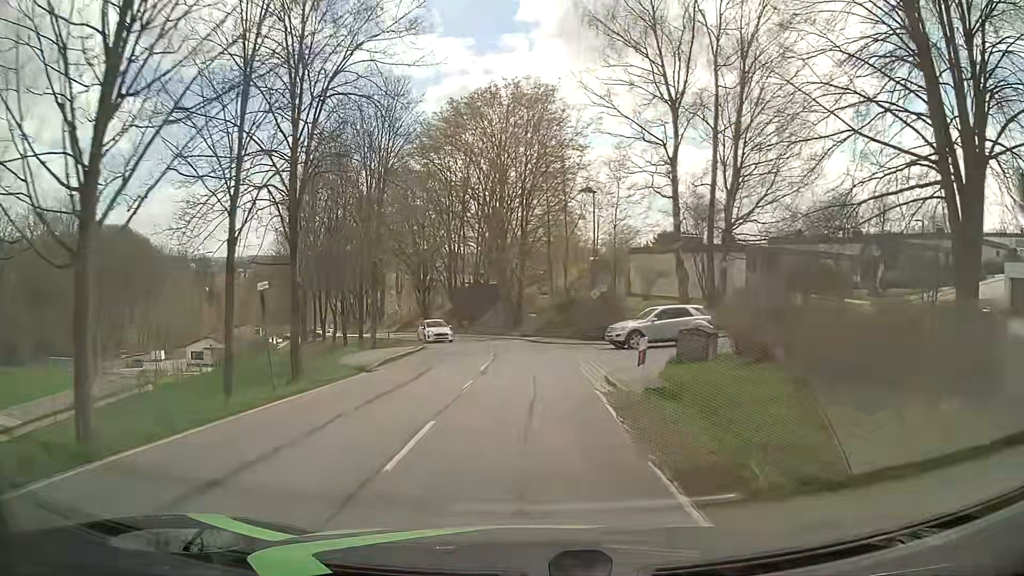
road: tertiary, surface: asphalt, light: Day
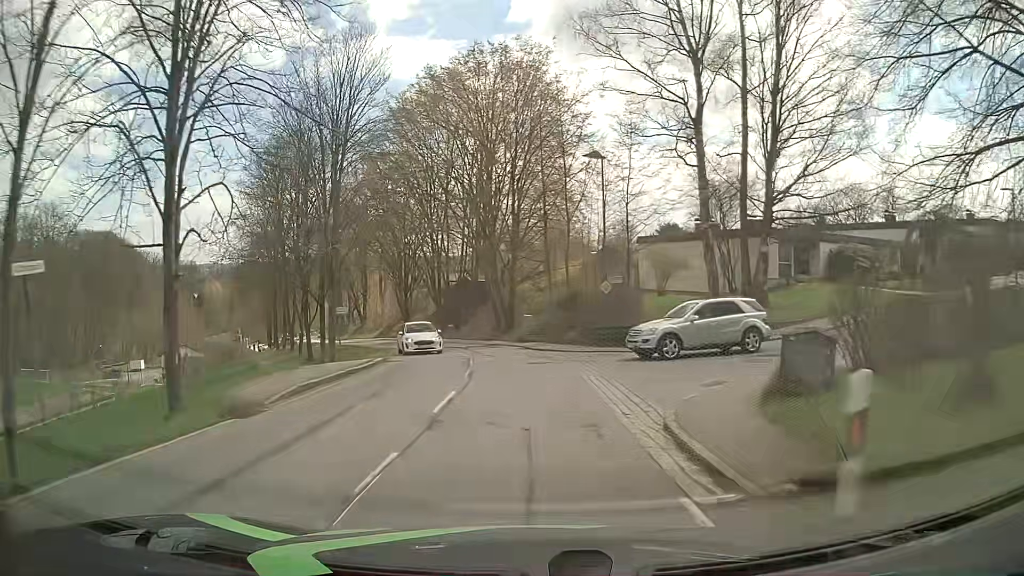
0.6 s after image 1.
(+0.1, +7.7) m; 0°
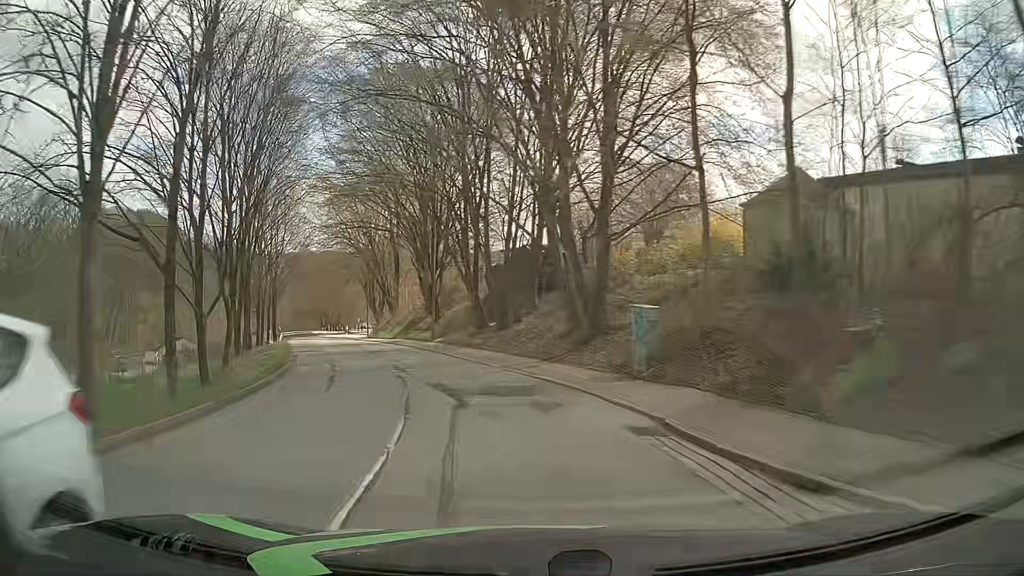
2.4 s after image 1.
(-0.7, +23.1) m; -6°
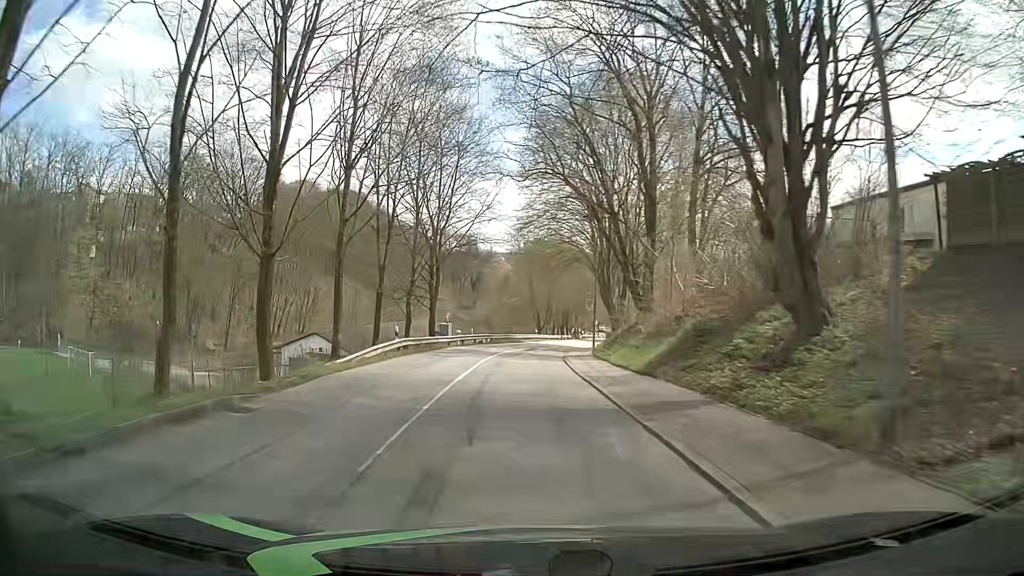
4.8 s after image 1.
(-6.2, +29.7) m; -19°
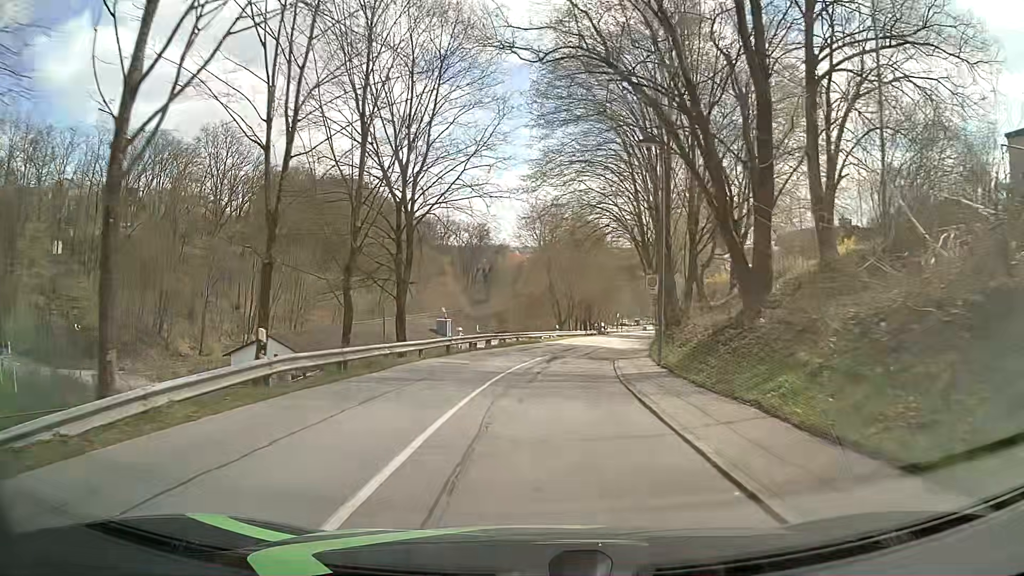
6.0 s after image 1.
(-0.8, +15.3) m; -3°
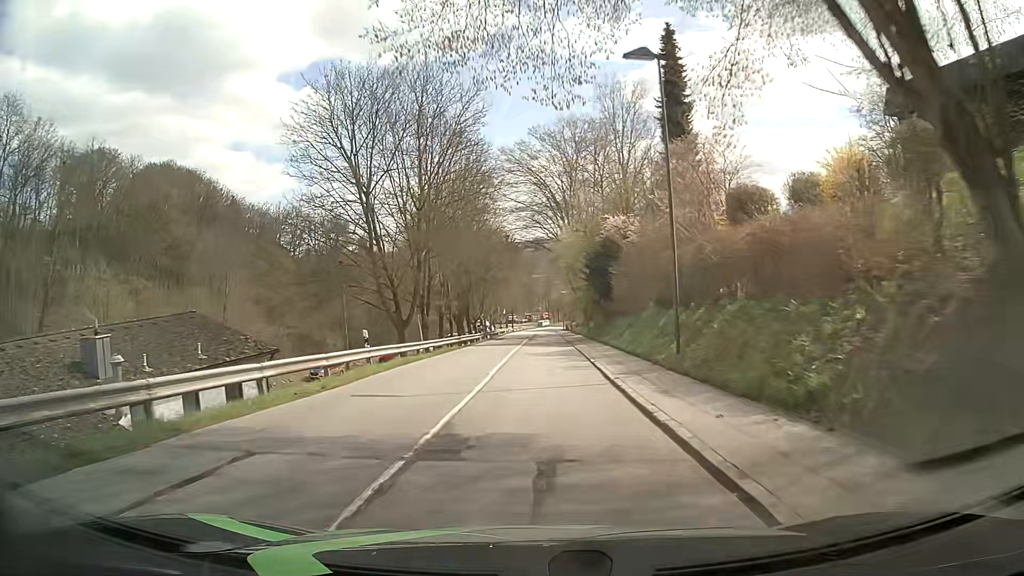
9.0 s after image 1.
(+3.0, +38.2) m; +9°
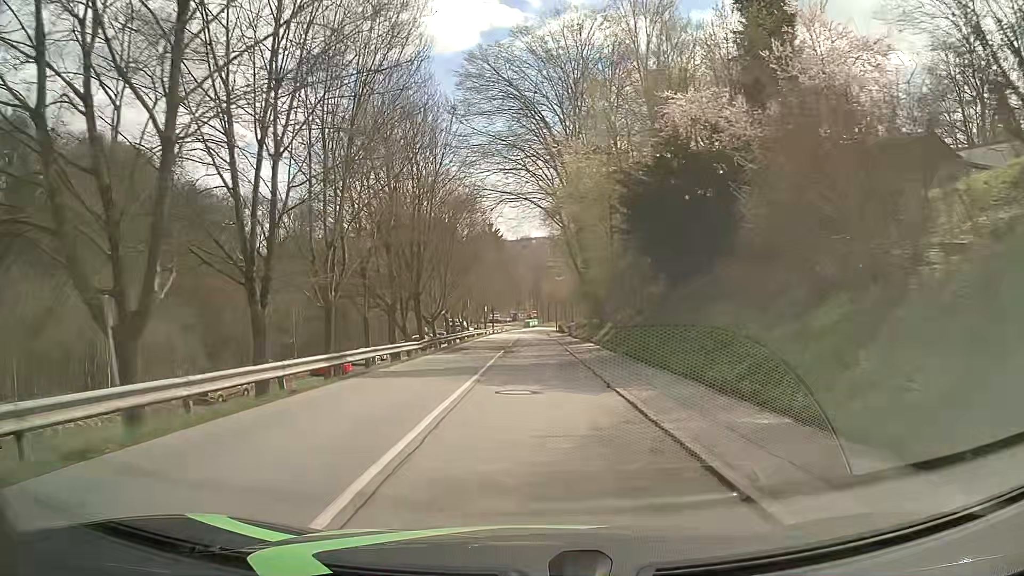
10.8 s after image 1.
(+0.5, +22.9) m; +1°
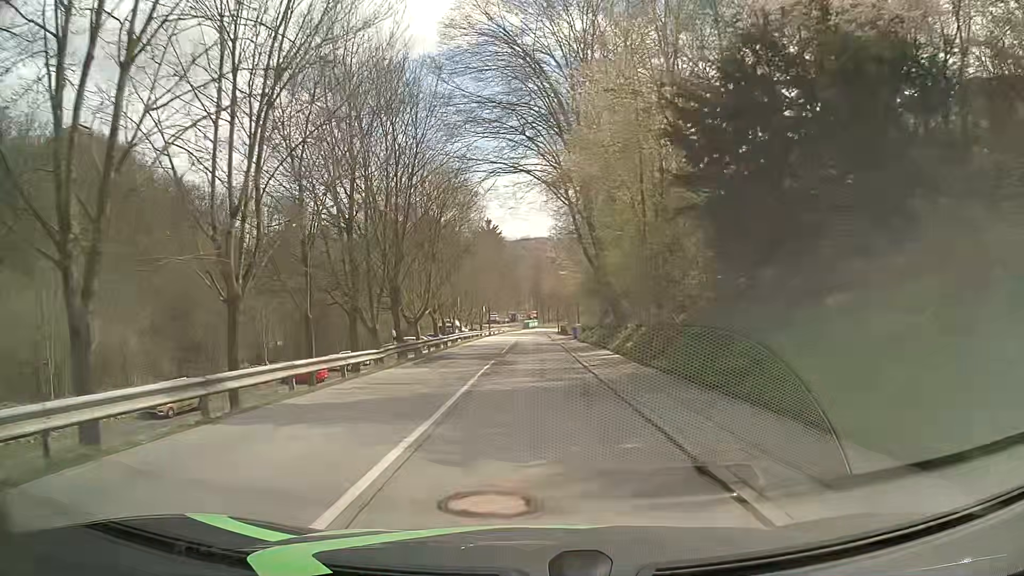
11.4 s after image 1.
(0.0, +7.6) m; 0°
(0, +10) (0, +20) (0, +30) (0, +40) (0, +50) (+1, +60) (+1, +70) (+1, +80) (+1, +90) (+3, +100) m
